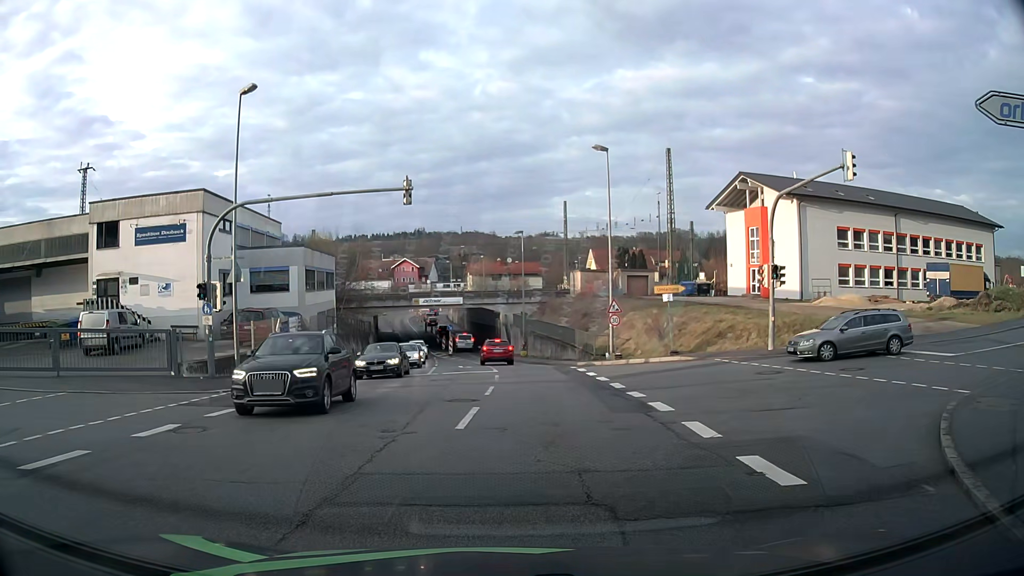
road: tertiary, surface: asphalt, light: Day
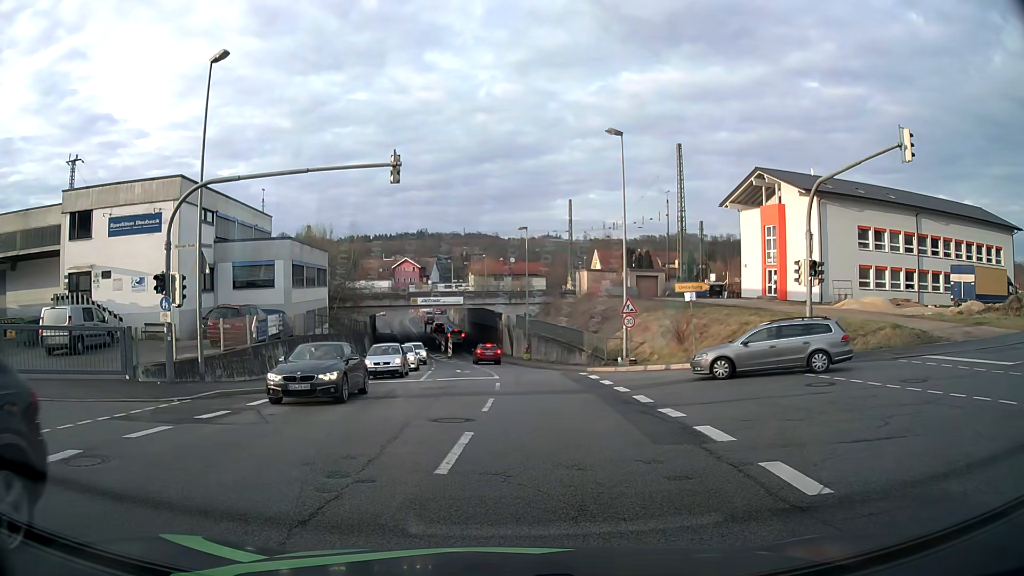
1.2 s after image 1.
(0.0, +2.9) m; 0°
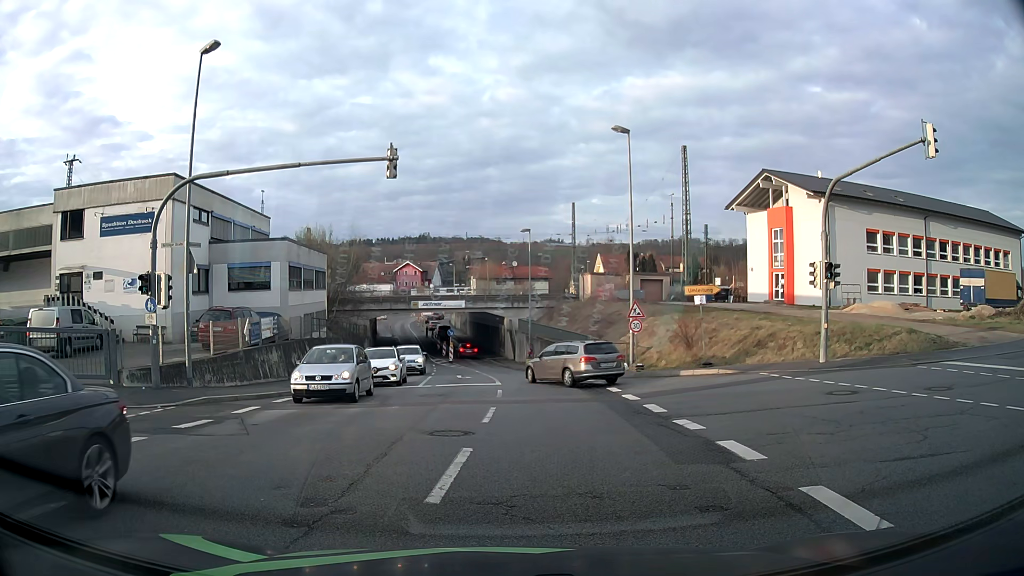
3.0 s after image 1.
(0.0, +0.9) m; 0°
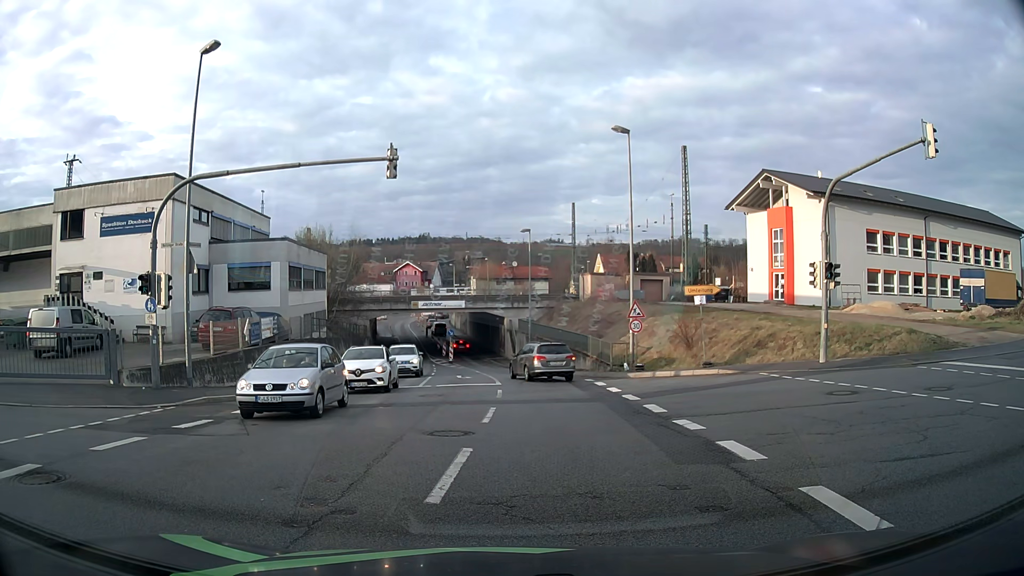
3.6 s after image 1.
(0.0, 0.0) m; 0°
